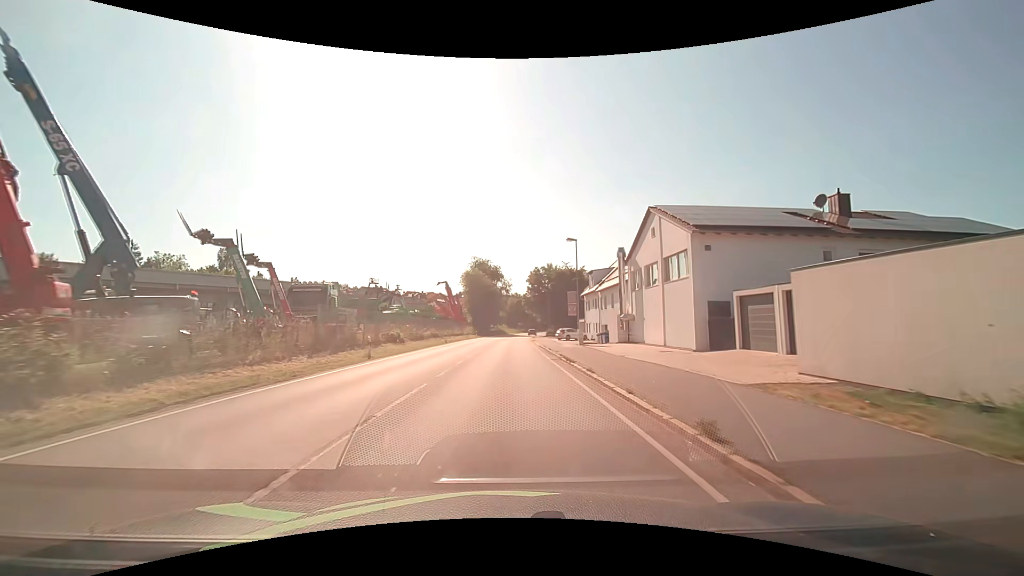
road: primary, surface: asphalt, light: Day
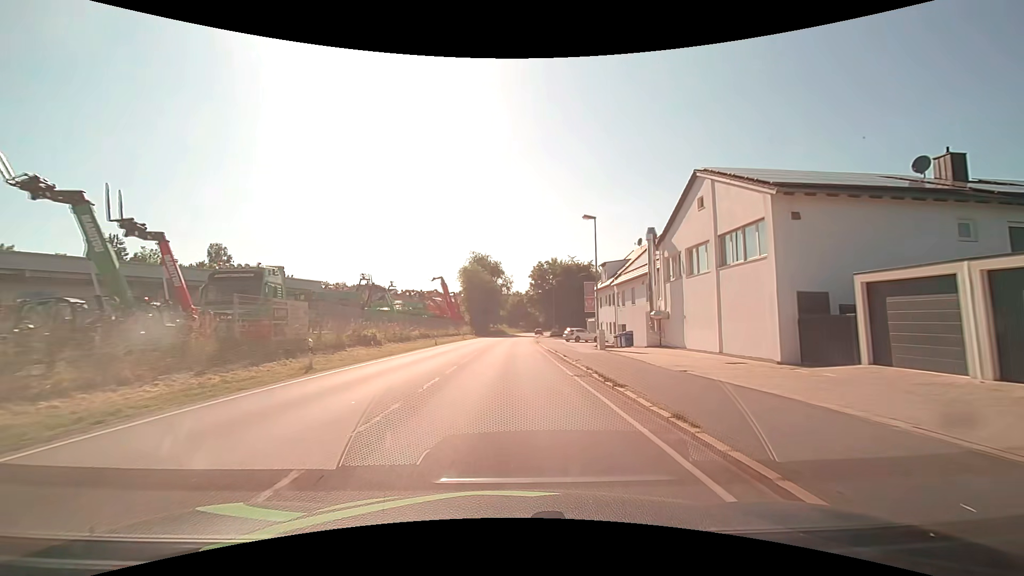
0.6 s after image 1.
(0.0, +7.6) m; 0°
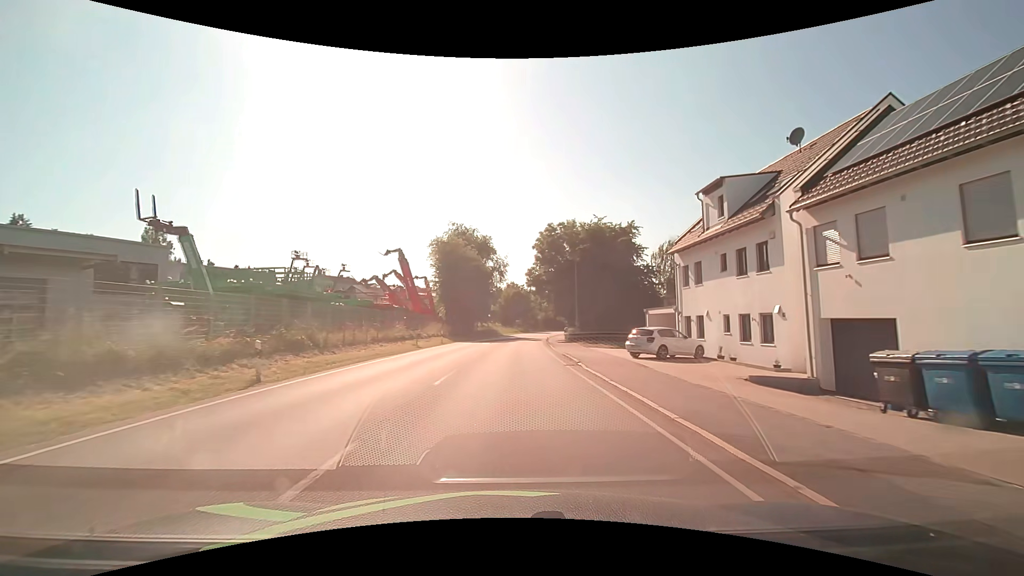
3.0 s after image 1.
(+0.1, +30.6) m; 0°
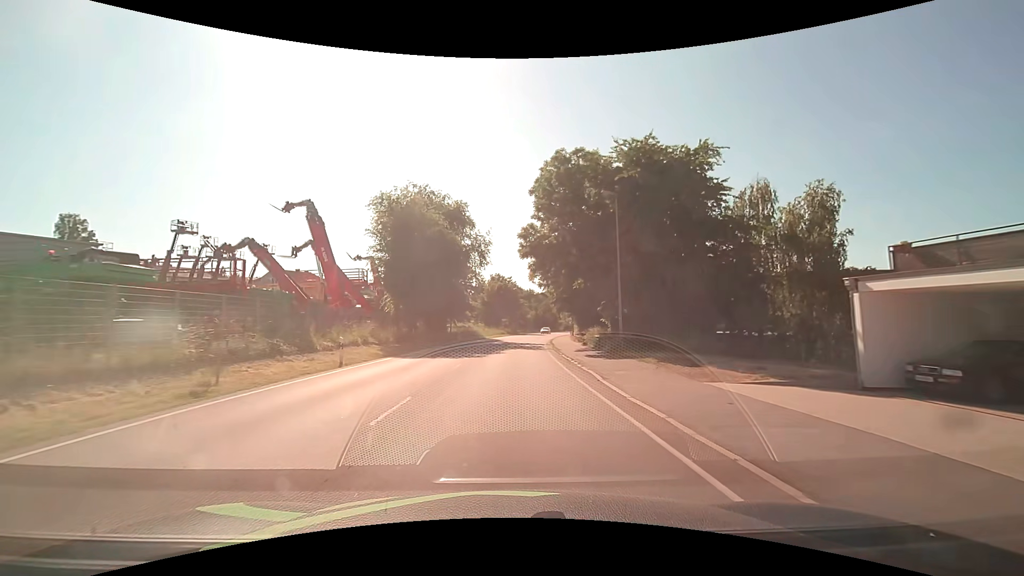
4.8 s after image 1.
(+0.5, +22.9) m; +2°
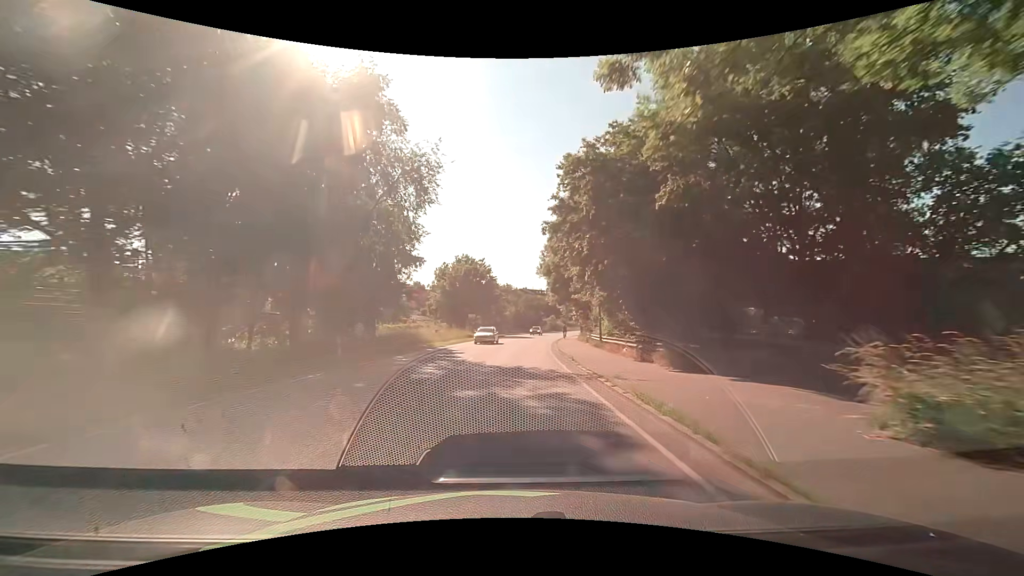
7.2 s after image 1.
(+0.7, +30.6) m; +2°
(0, +10) (+1, +20) (+1, +30) (+2, +40) (+3, +50) (+4, +60) (+6, +70) (+8, +80) (+10, +89) (+12, +99) m
